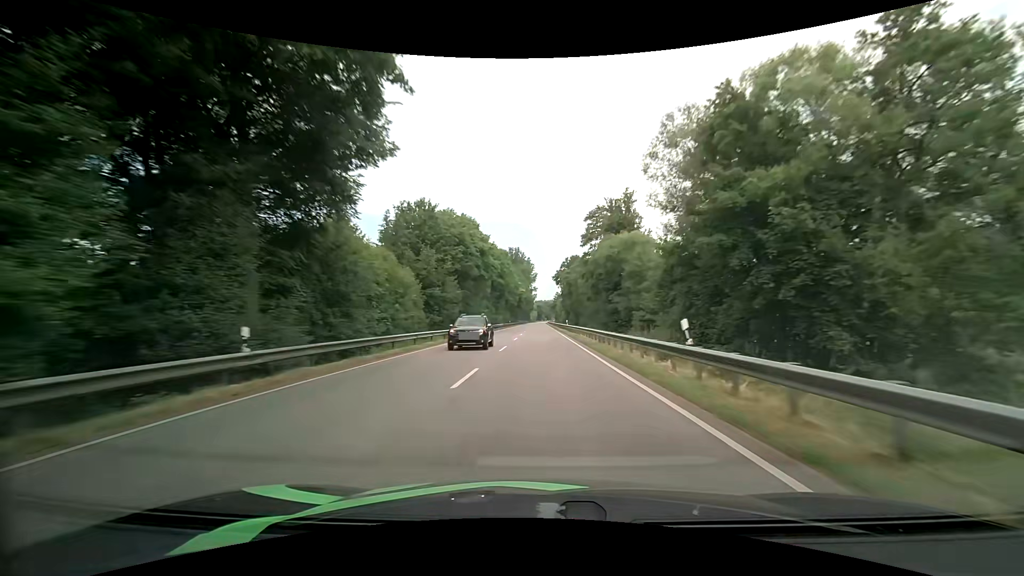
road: primary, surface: asphalt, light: Day
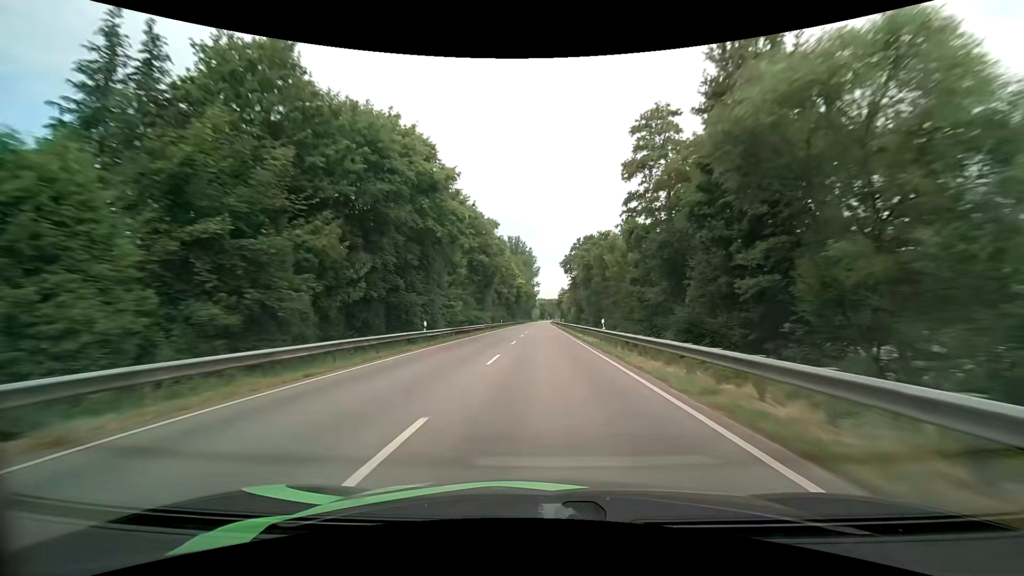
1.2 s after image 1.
(-0.2, +30.9) m; 0°
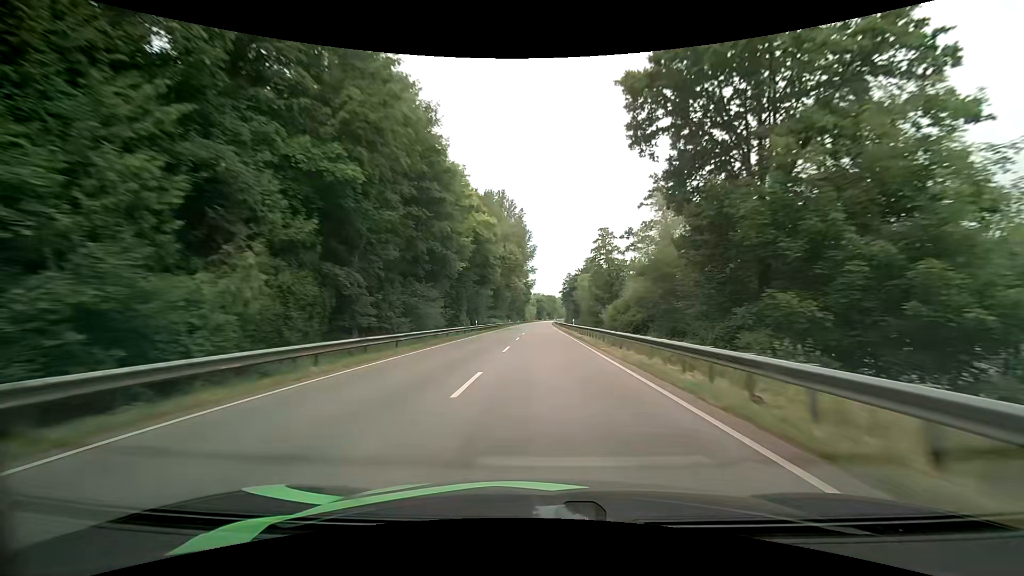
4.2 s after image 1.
(+0.3, +77.8) m; 0°
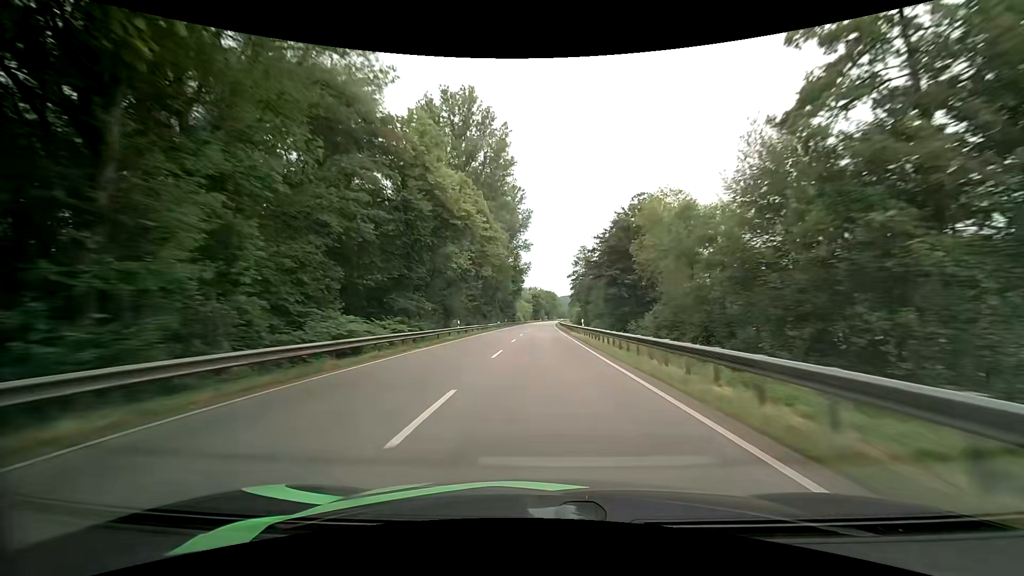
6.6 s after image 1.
(+0.4, +62.9) m; 0°
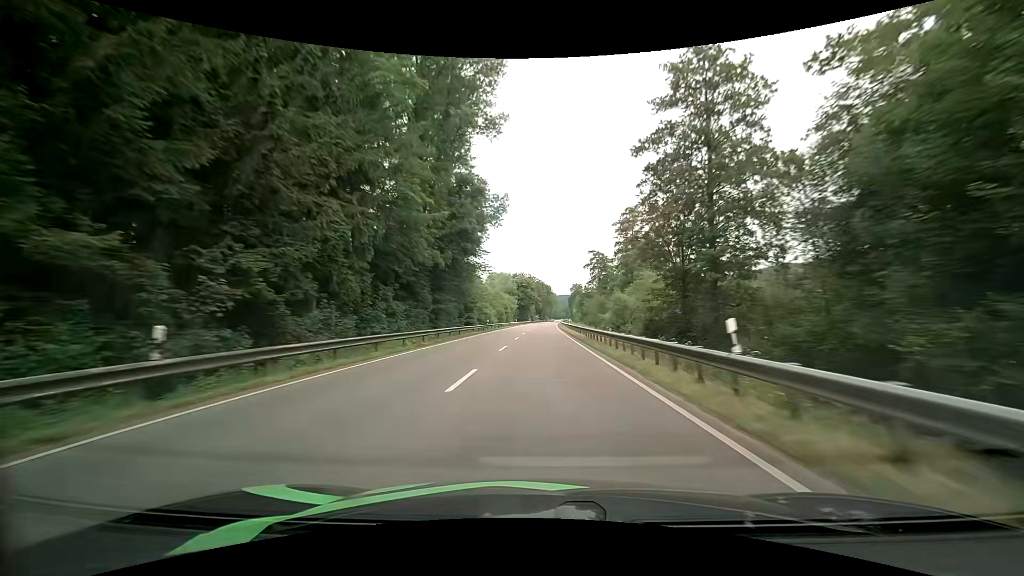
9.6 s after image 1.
(+0.8, +79.7) m; +1°
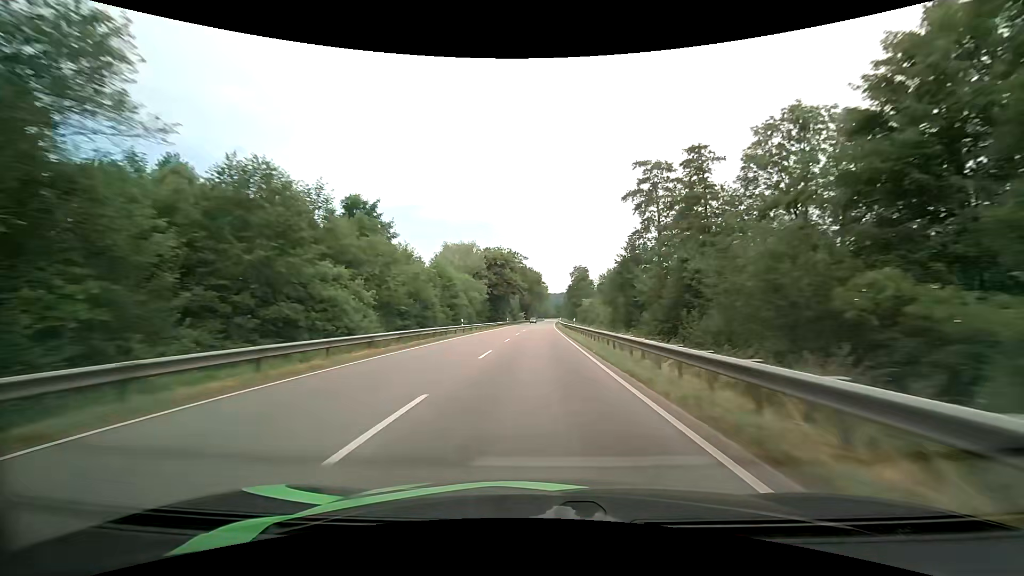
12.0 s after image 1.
(+0.7, +64.0) m; +1°
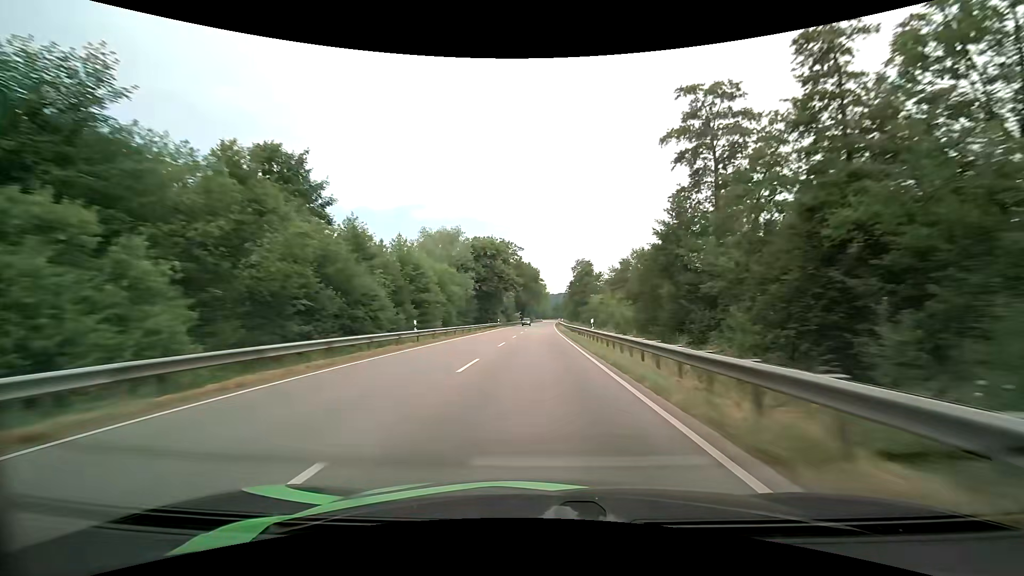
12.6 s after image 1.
(0.0, +16.1) m; 0°
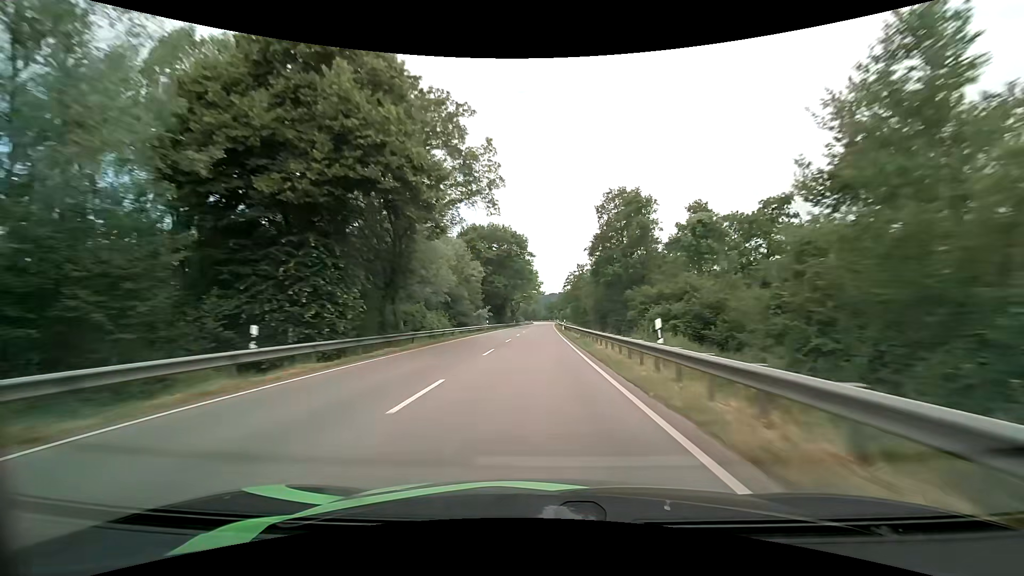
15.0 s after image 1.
(+0.7, +64.9) m; +1°
(0, +10) (0, +20) (0, +30) (0, +40) (0, +50) (0, +60) (0, +70) (+1, +80) (+1, +90) (+1, +100) m
